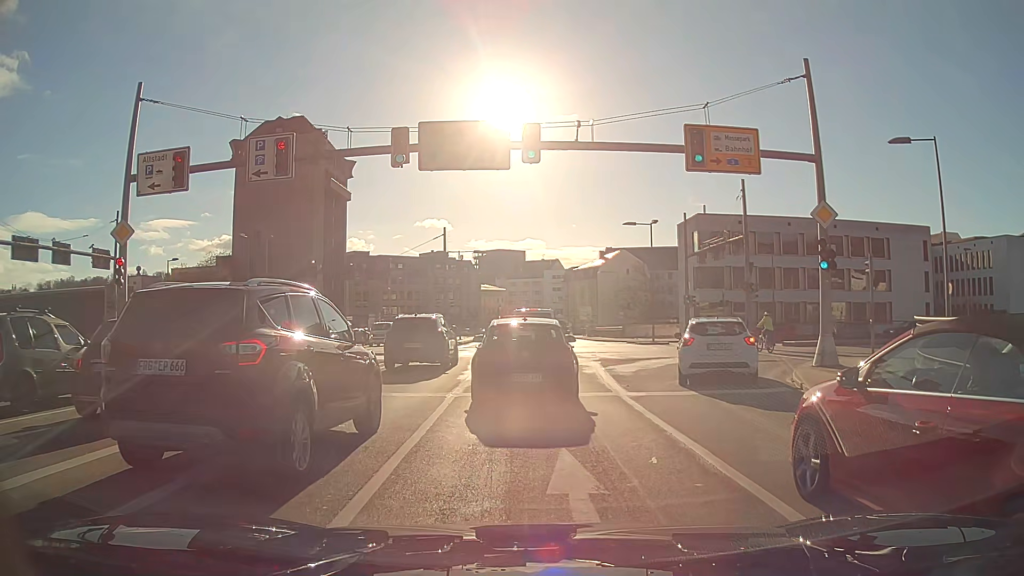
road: primary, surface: asphalt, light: Day
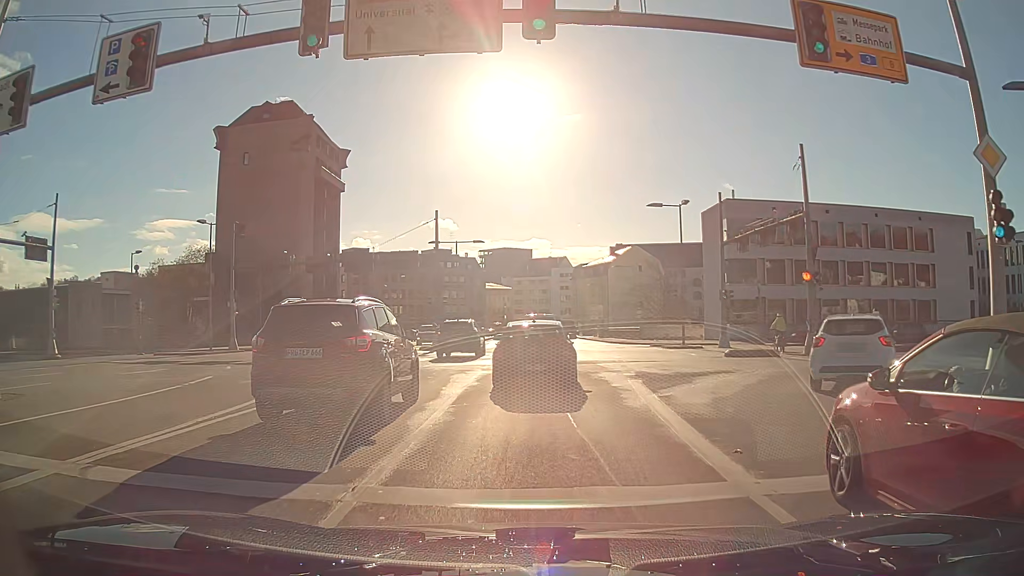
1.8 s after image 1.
(0.0, +7.7) m; 0°
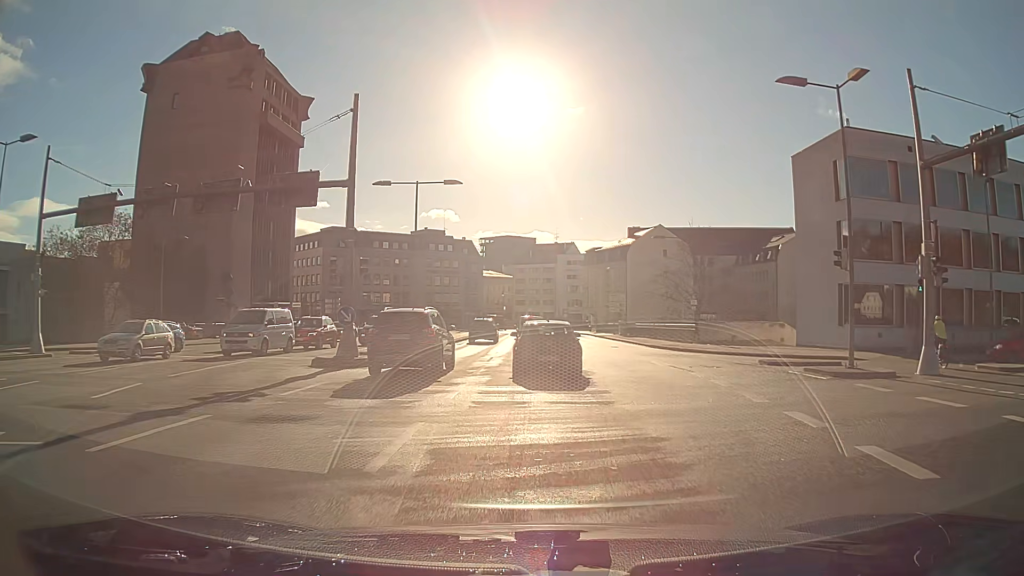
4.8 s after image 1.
(-0.1, +21.5) m; 0°
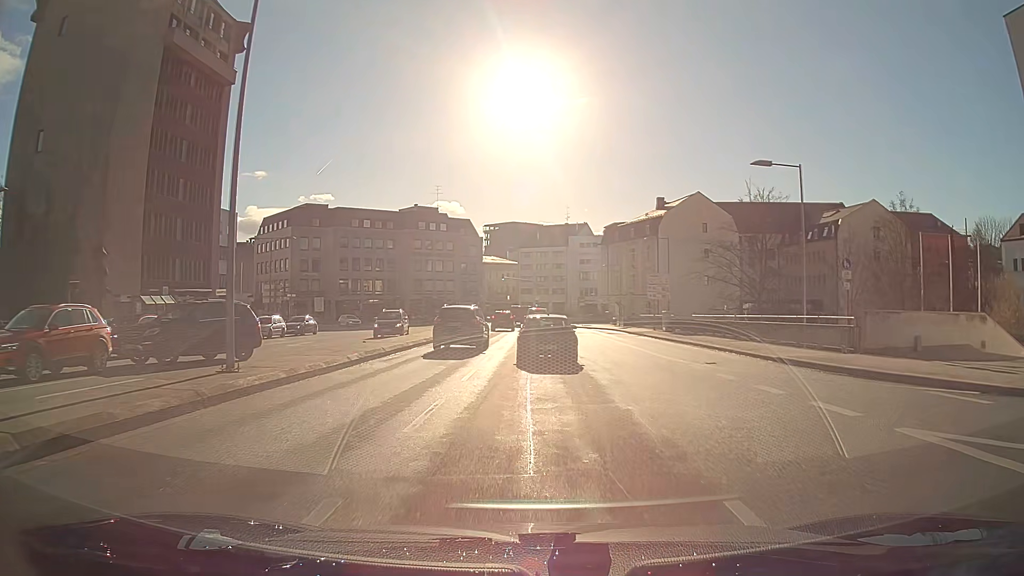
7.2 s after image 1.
(-0.1, +21.7) m; -1°
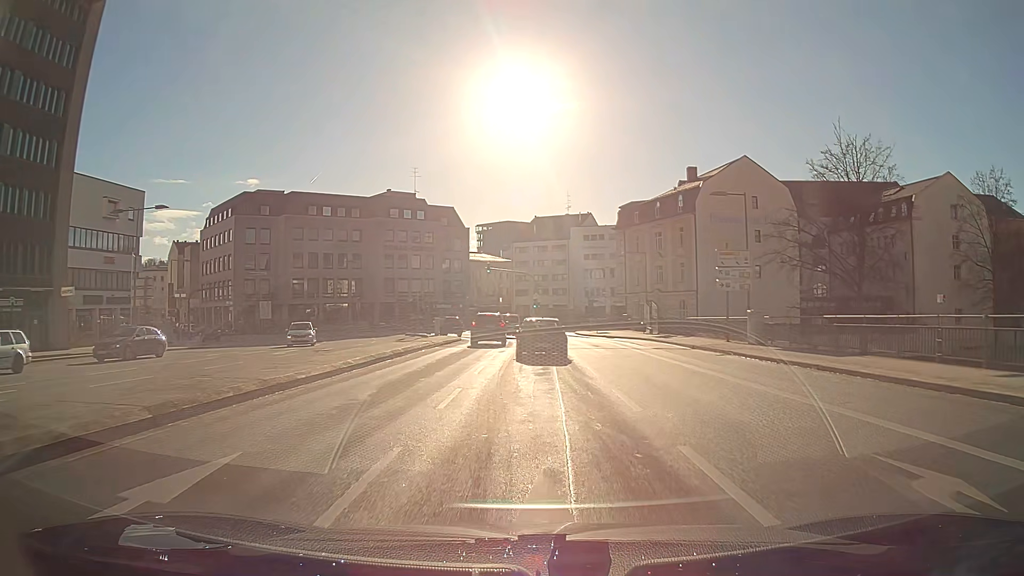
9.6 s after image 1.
(0.0, +21.7) m; 0°
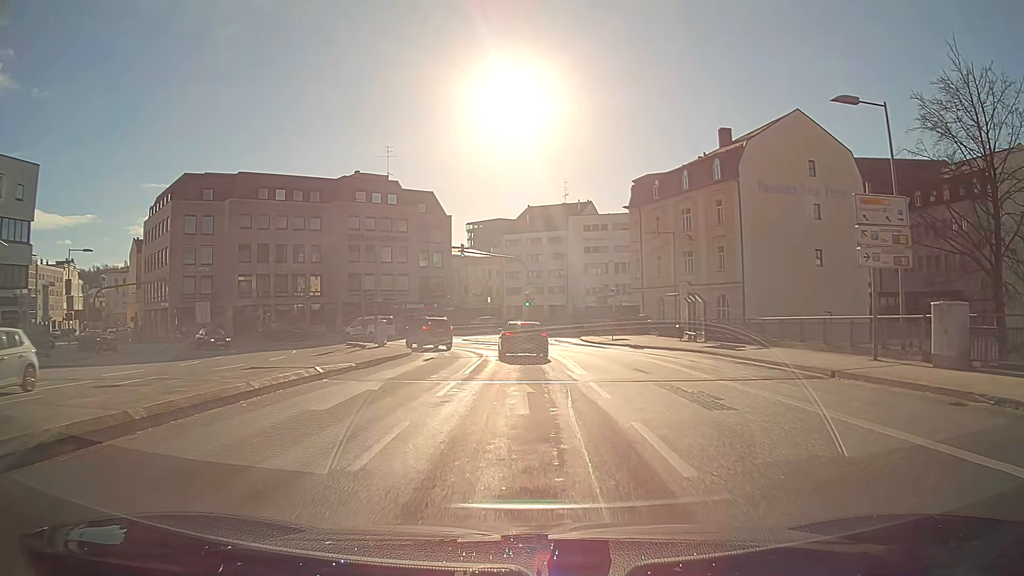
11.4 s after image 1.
(+0.1, +16.3) m; 0°
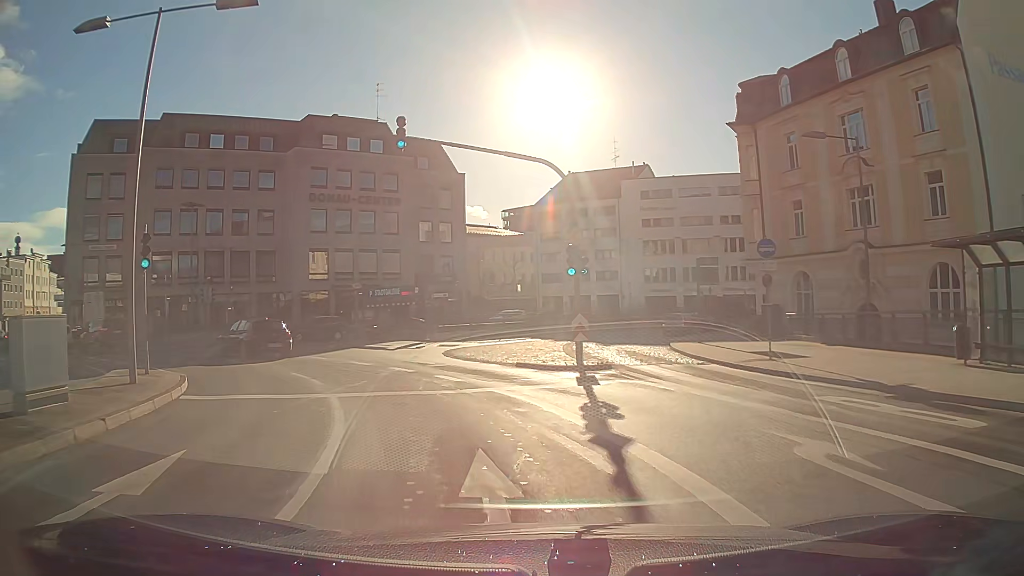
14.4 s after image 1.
(-0.6, +26.0) m; -7°
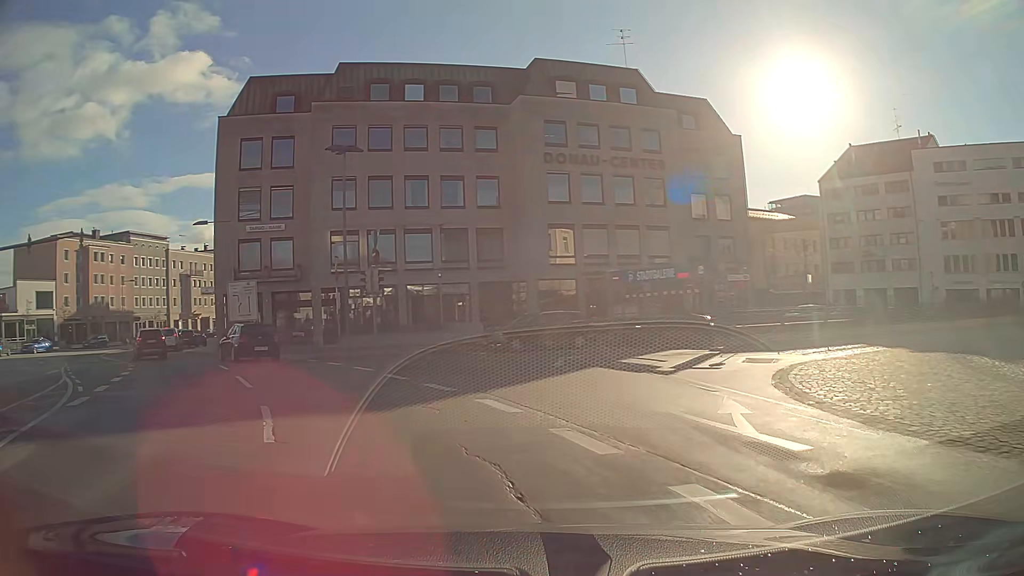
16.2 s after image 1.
(-2.6, +13.8) m; -24°
(-2, +10) (-6, +19) (-11, +27) (-17, +35) (-23, +44) (-26, +53) (-27, +63) (-28, +73) (-29, +83) (-30, +93) m
